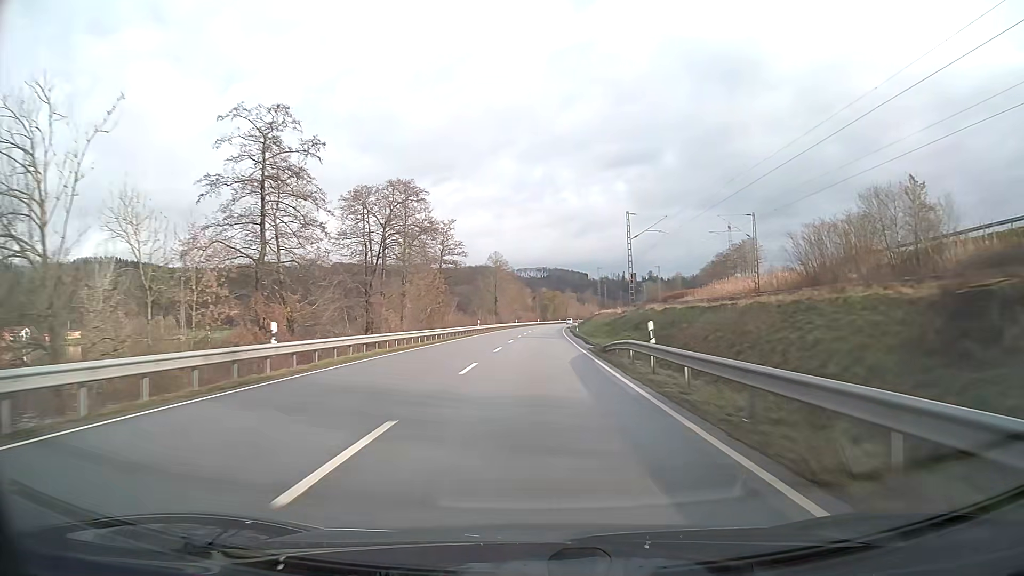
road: primary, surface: asphalt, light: Day
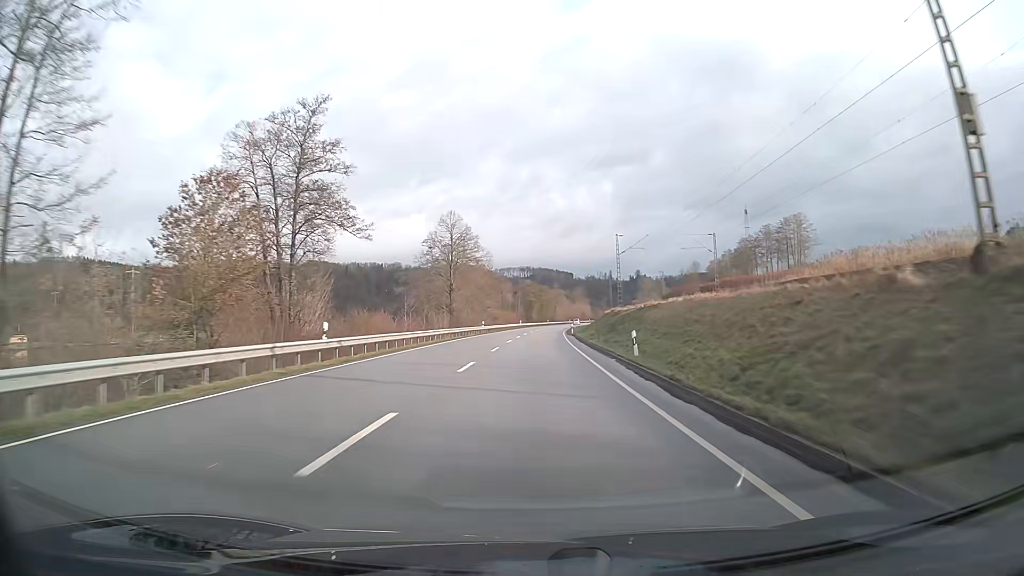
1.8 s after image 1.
(+0.6, +47.4) m; +1°
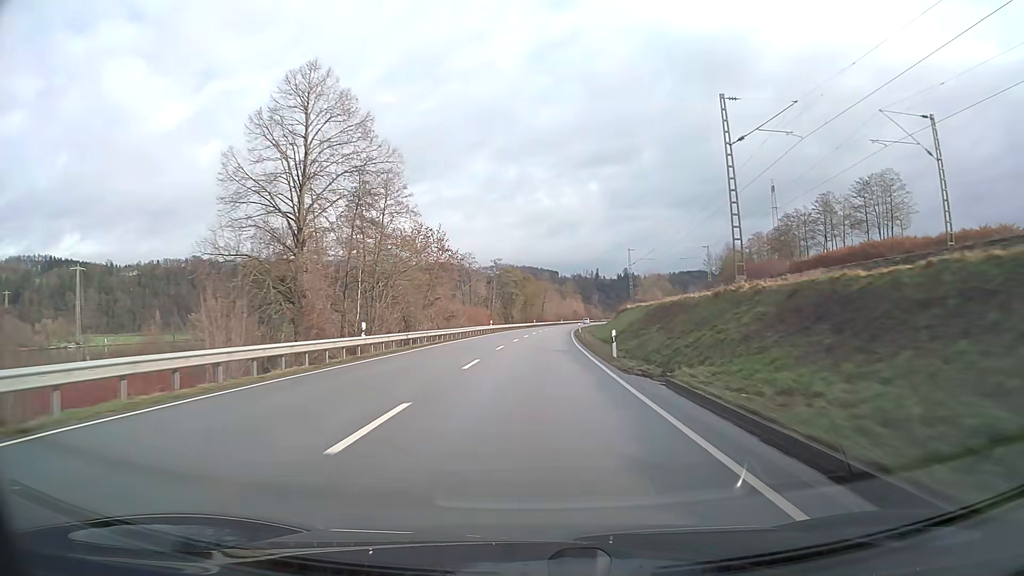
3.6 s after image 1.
(+0.5, +47.4) m; +1°
(0, +10) (0, +20) (0, +30) (+1, +40) (+1, +50) (+1, +60) (+2, +70) (+3, +80) (+3, +90) (+4, +100) m
